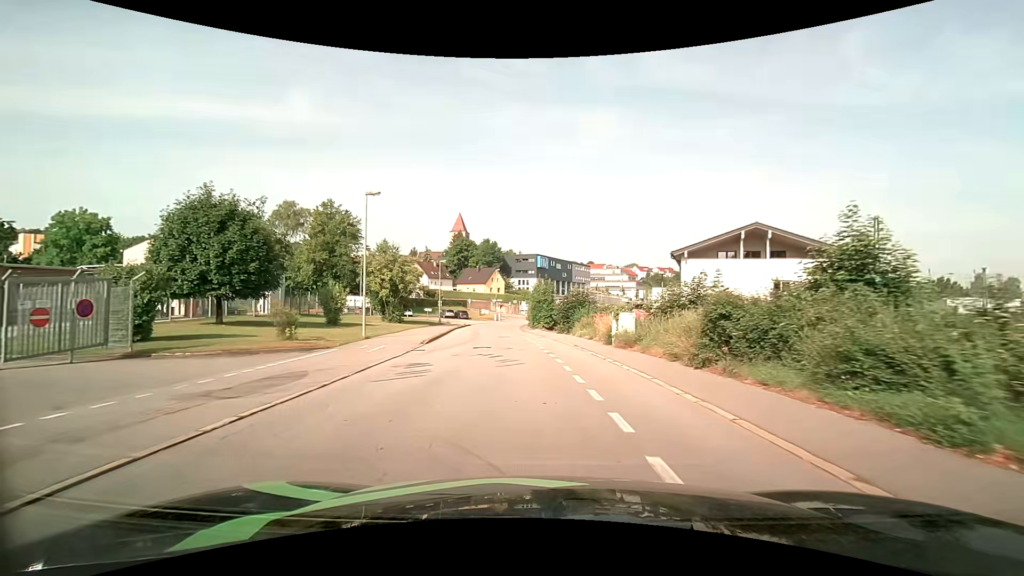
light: Day
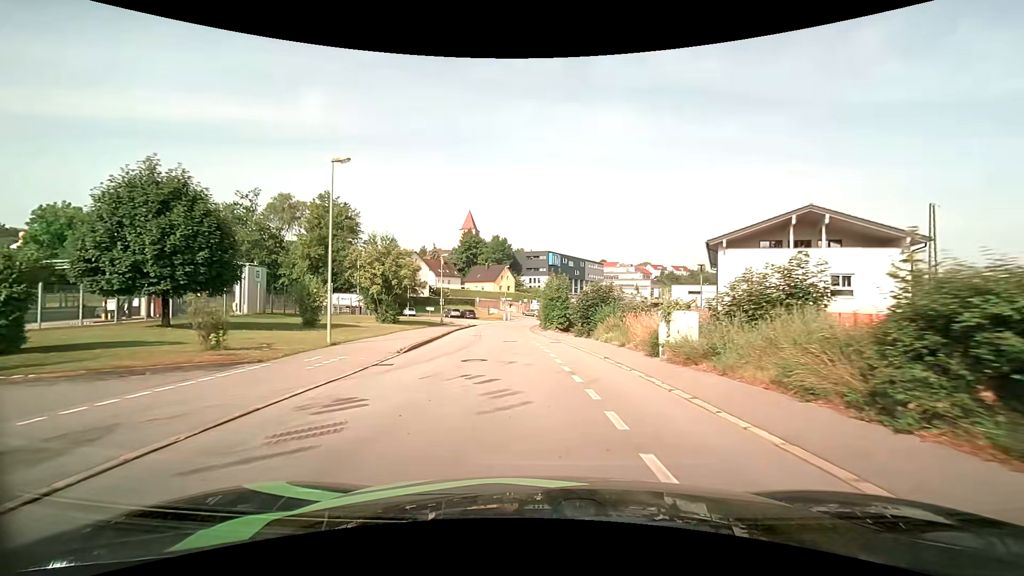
(0.0, +6.1) m; -1°
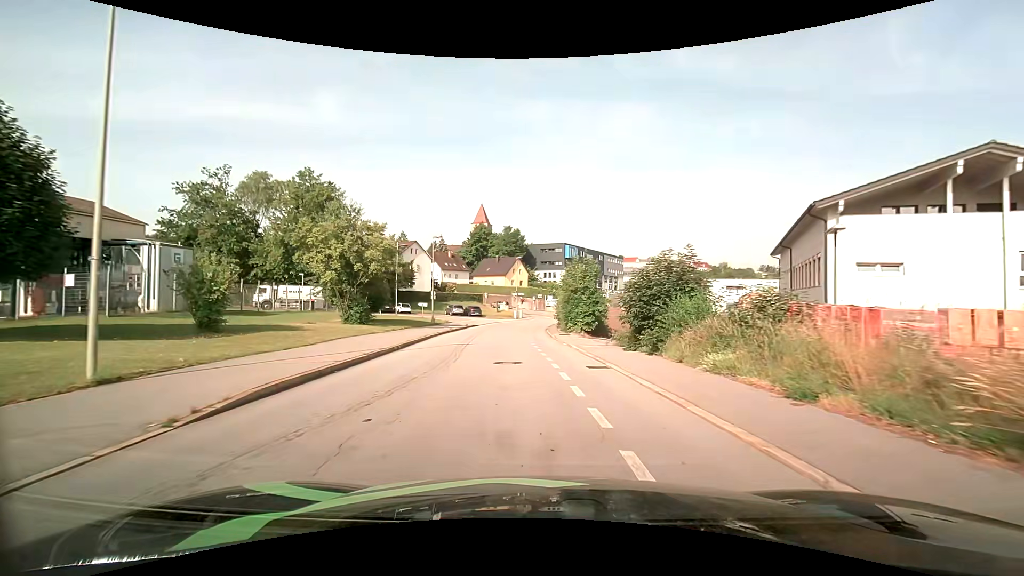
(-0.3, +12.1) m; -2°
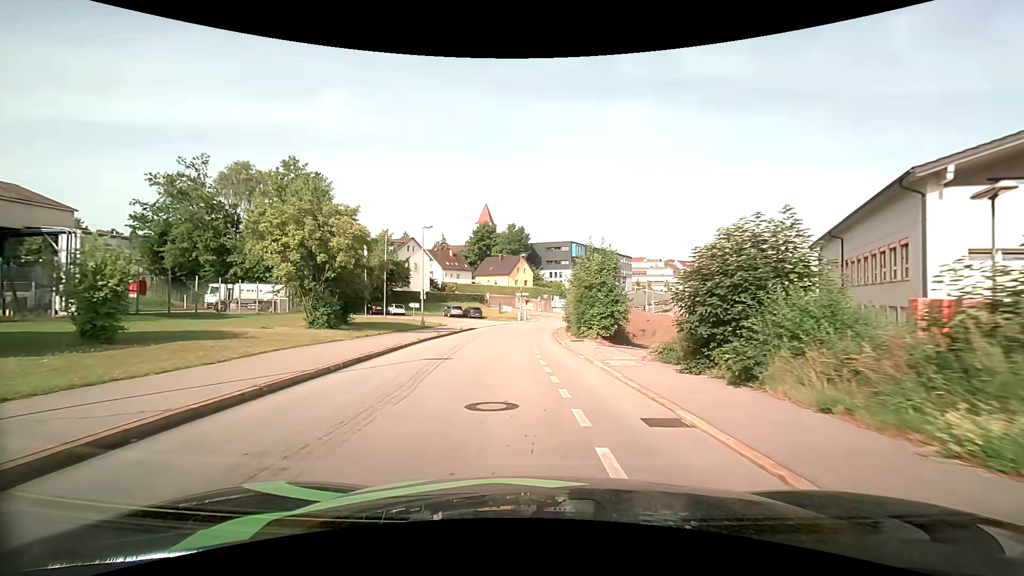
(0.0, +6.0) m; 0°
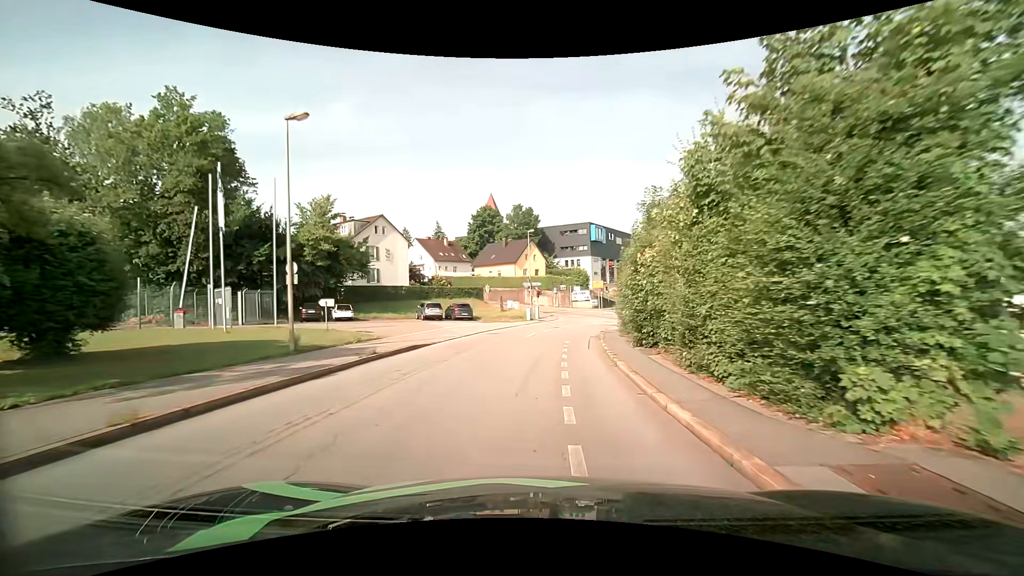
(-0.4, +22.1) m; -2°
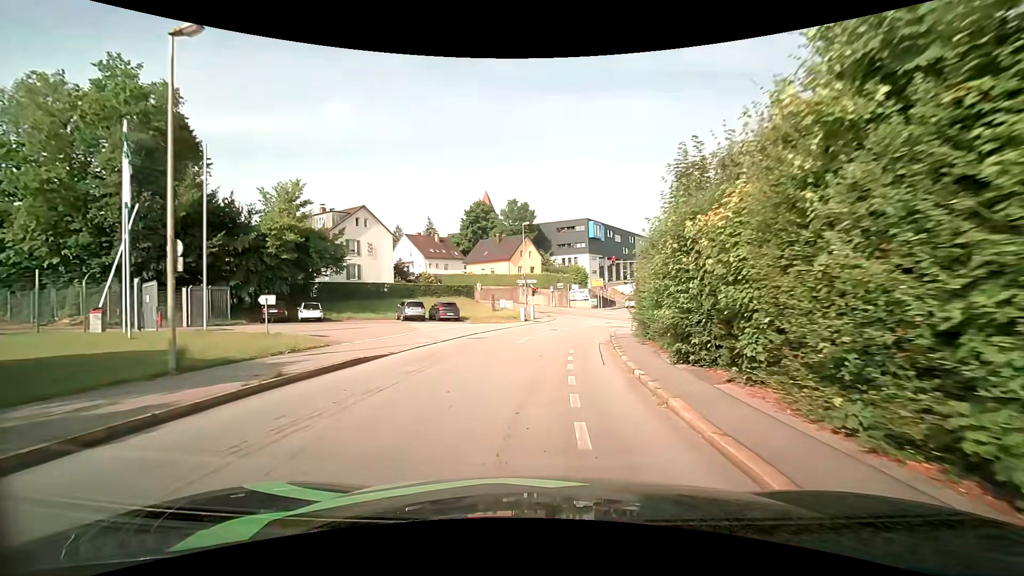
(0.0, +5.1) m; 0°
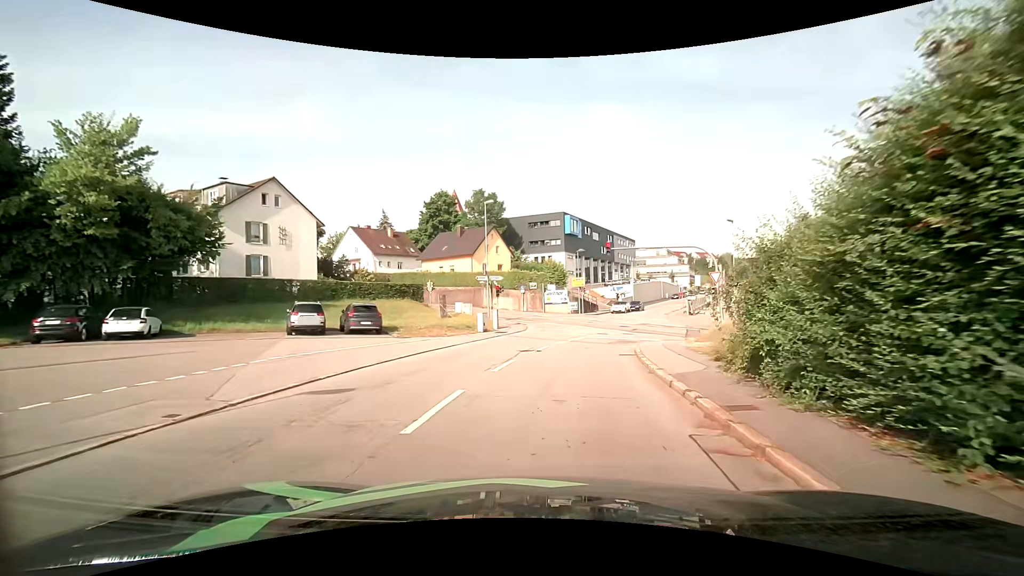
(+0.3, +13.5) m; +3°
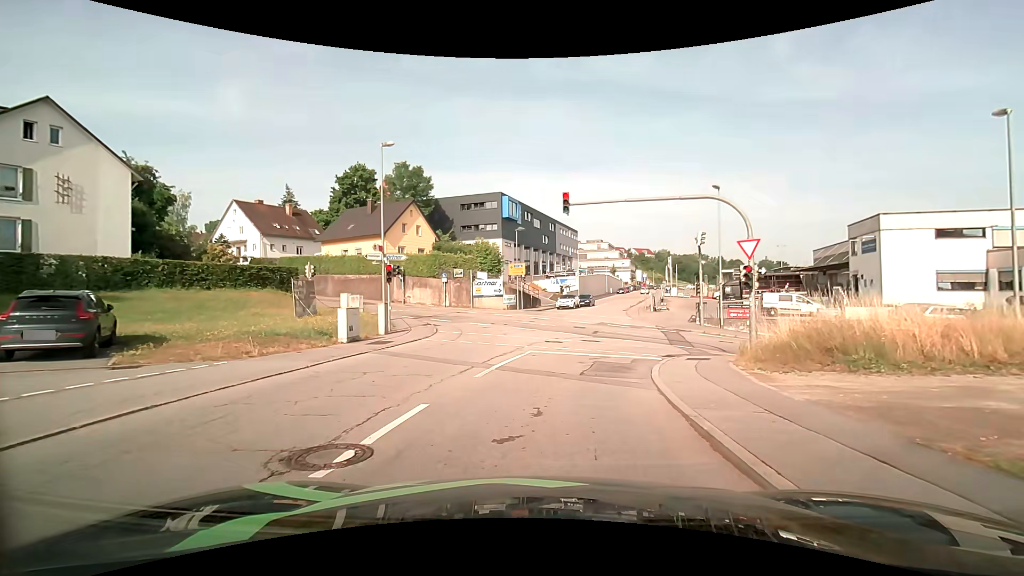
(+0.8, +13.1) m; +6°
